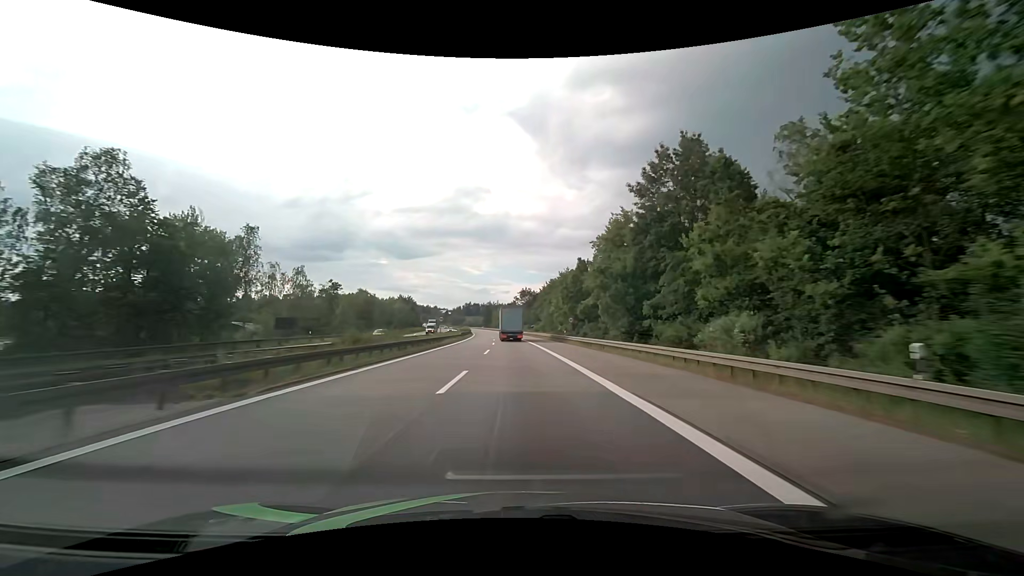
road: motorway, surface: asphalt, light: Day
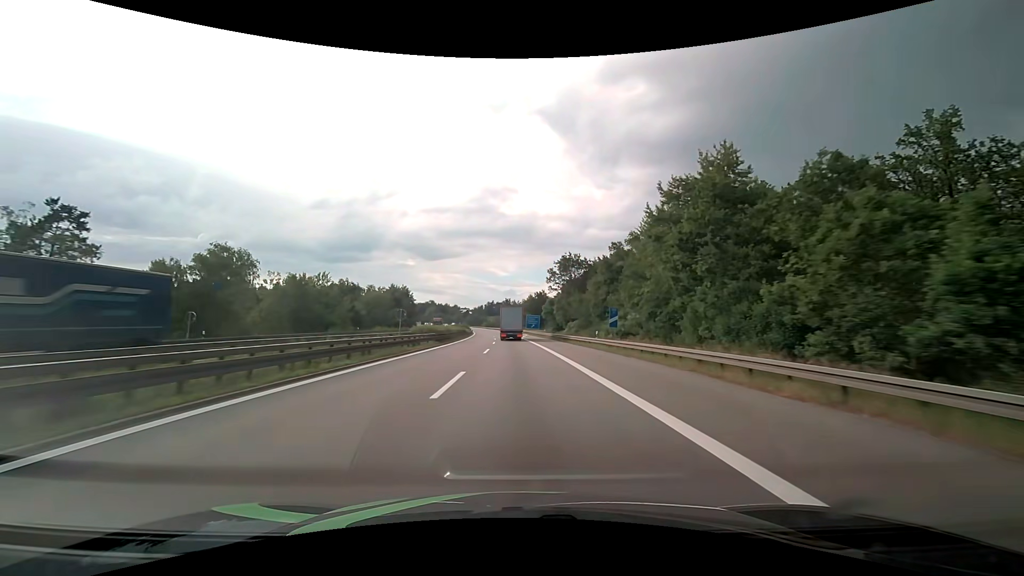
(-2.1, +73.9) m; -3°
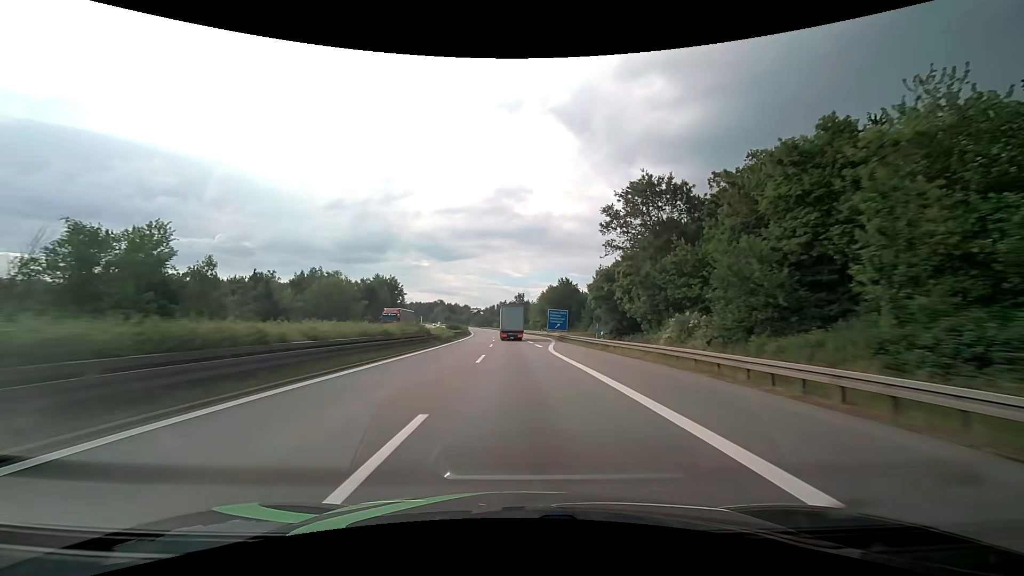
(-0.7, +44.4) m; -2°
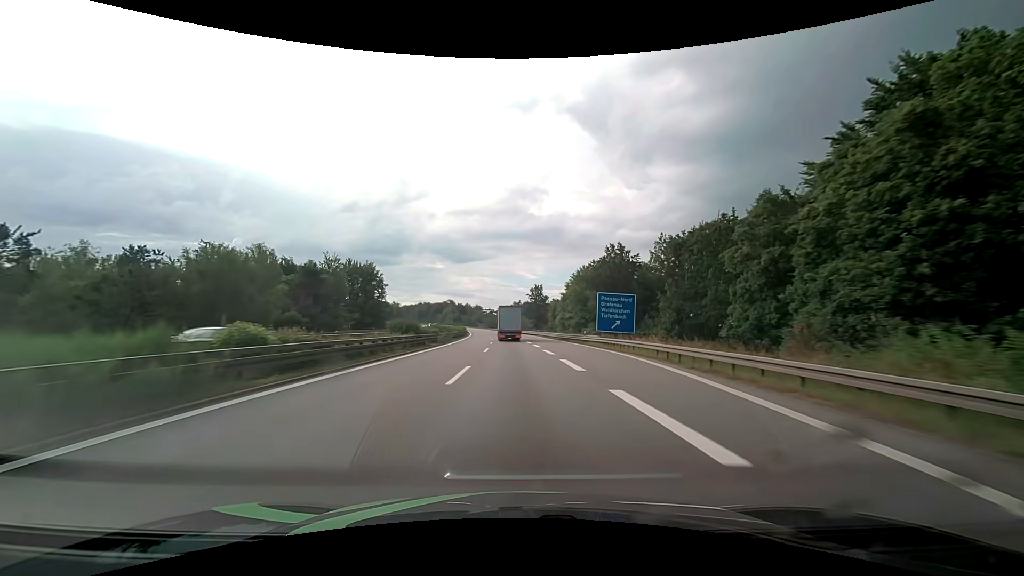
(-0.5, +44.3) m; -1°
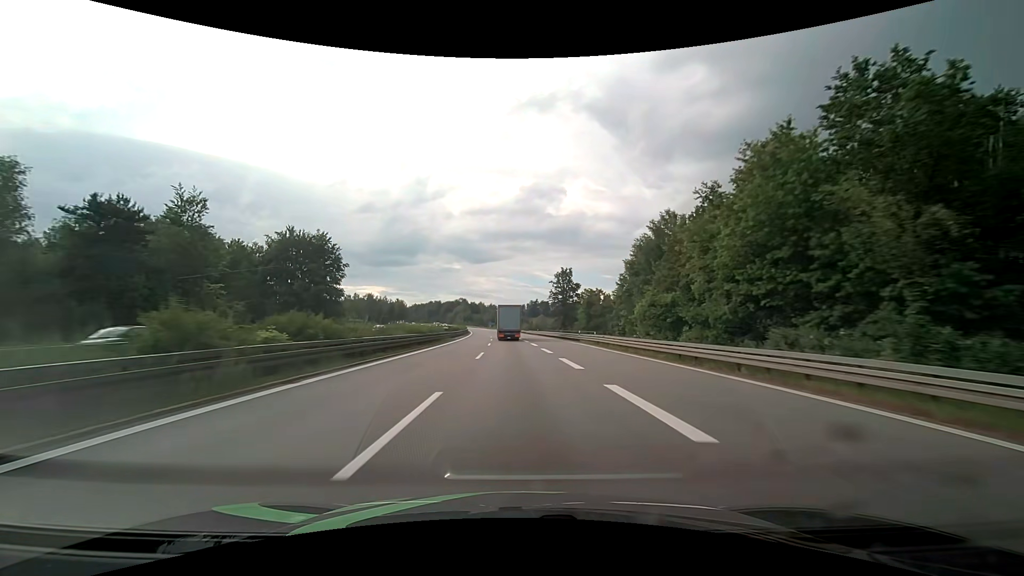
(-0.8, +44.2) m; -2°
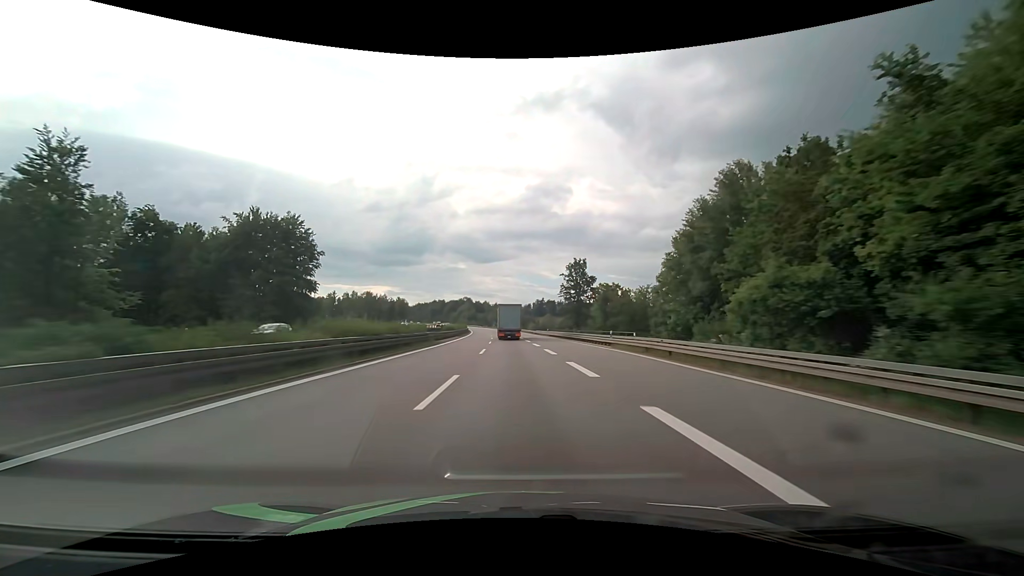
(-0.1, +14.7) m; -1°
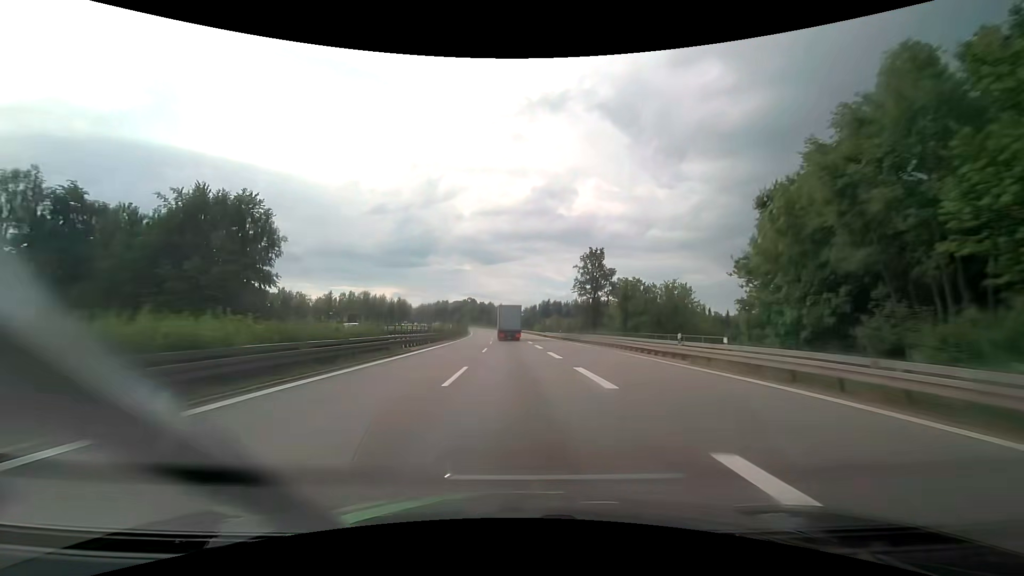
(0.0, +14.7) m; 0°
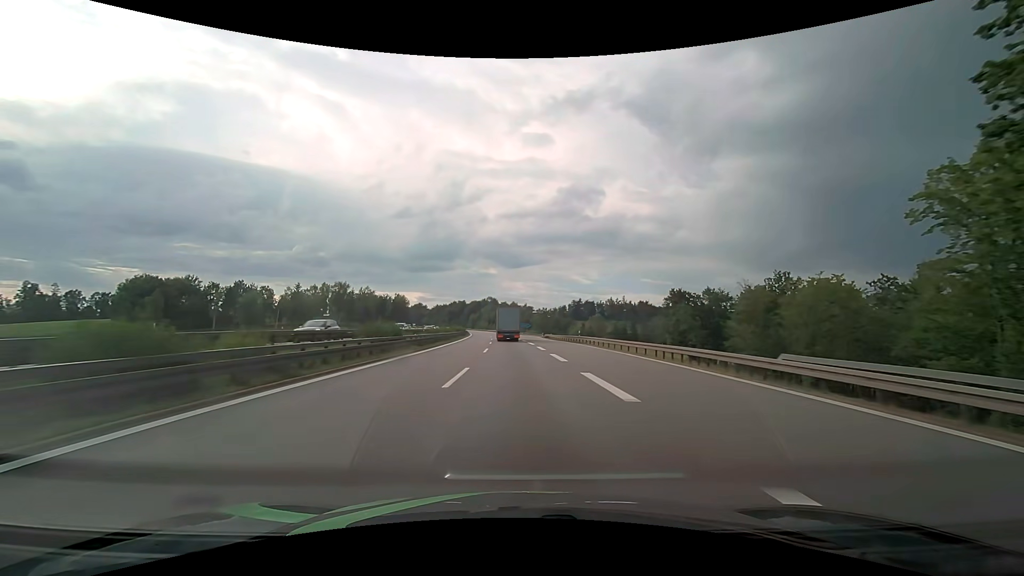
(-1.9, +73.2) m; -3°
(0, +10) (0, +20) (0, +30) (-1, +40) (-1, +50) (-1, +60) (-2, +70) (-2, +80) (-3, +90) (-4, +100) m
